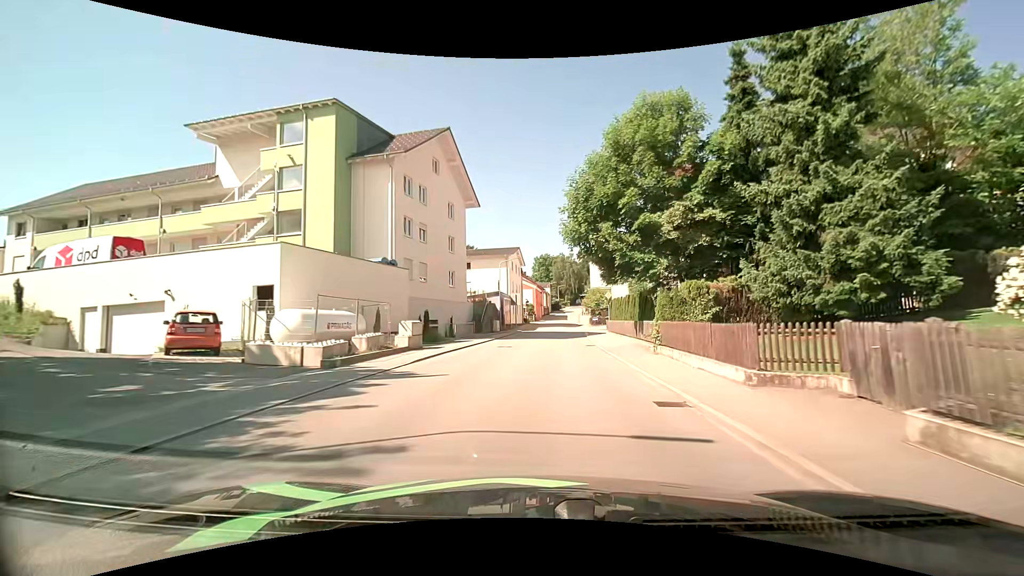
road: tertiary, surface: asphalt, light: Day
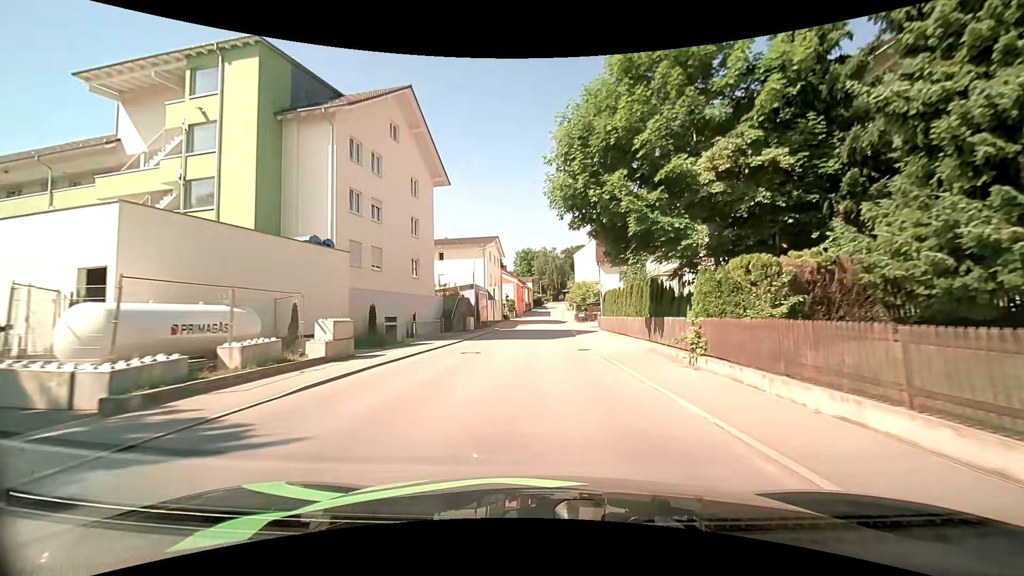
(+0.1, +6.6) m; +2°
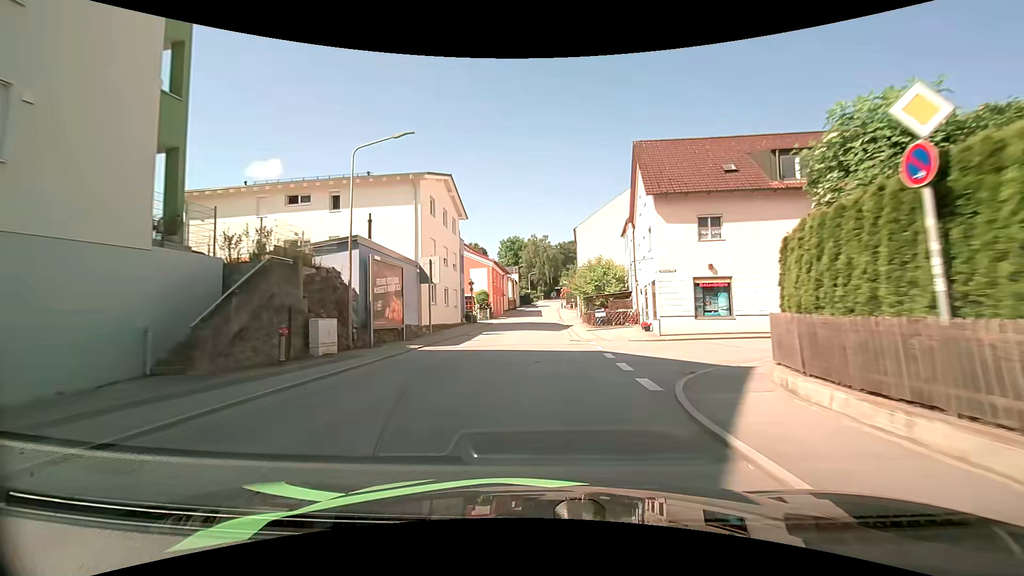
(+0.7, +28.4) m; +3°
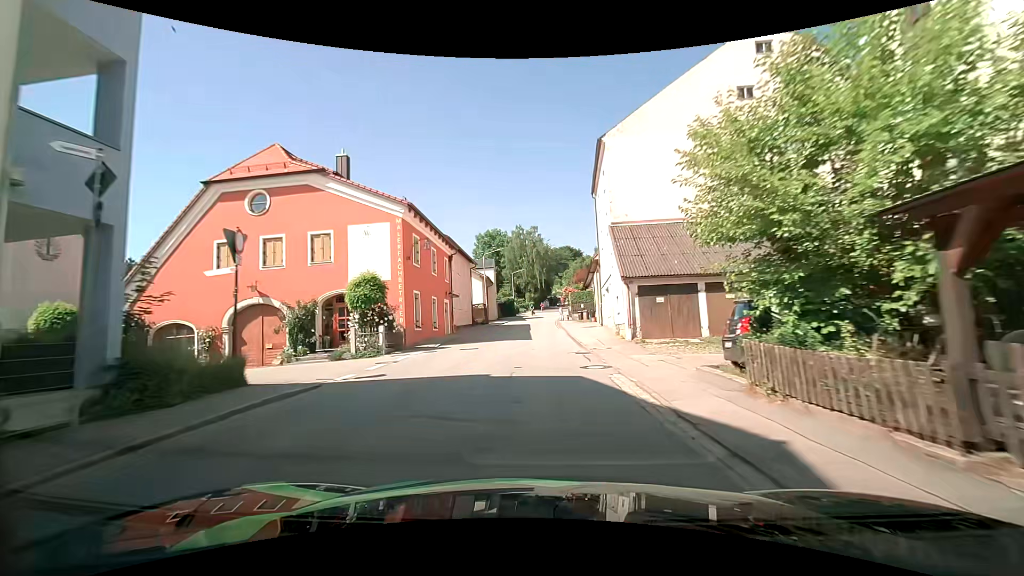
(-0.5, +35.4) m; 0°
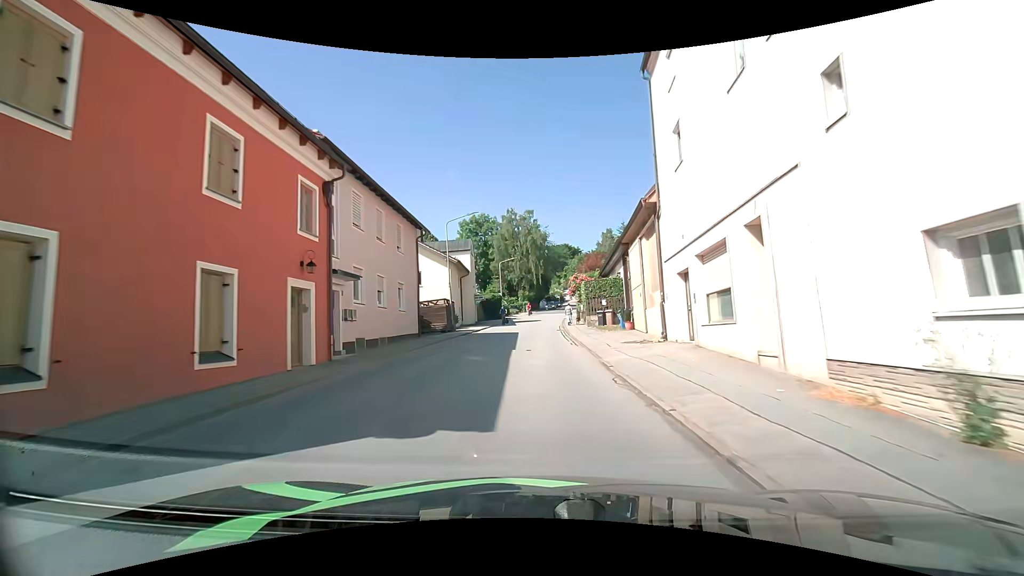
(0.0, +19.7) m; 0°
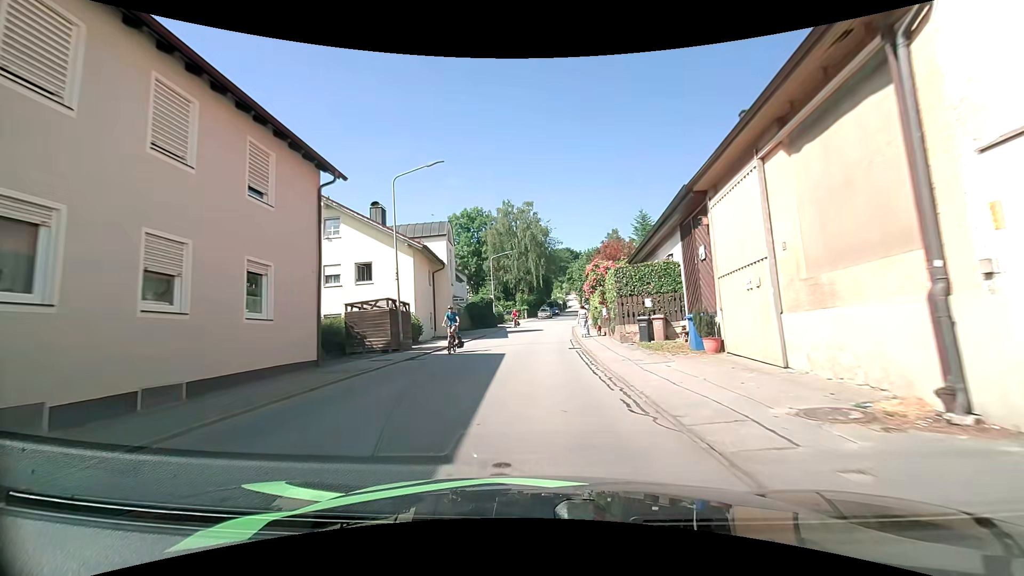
(0.0, +12.6) m; 0°
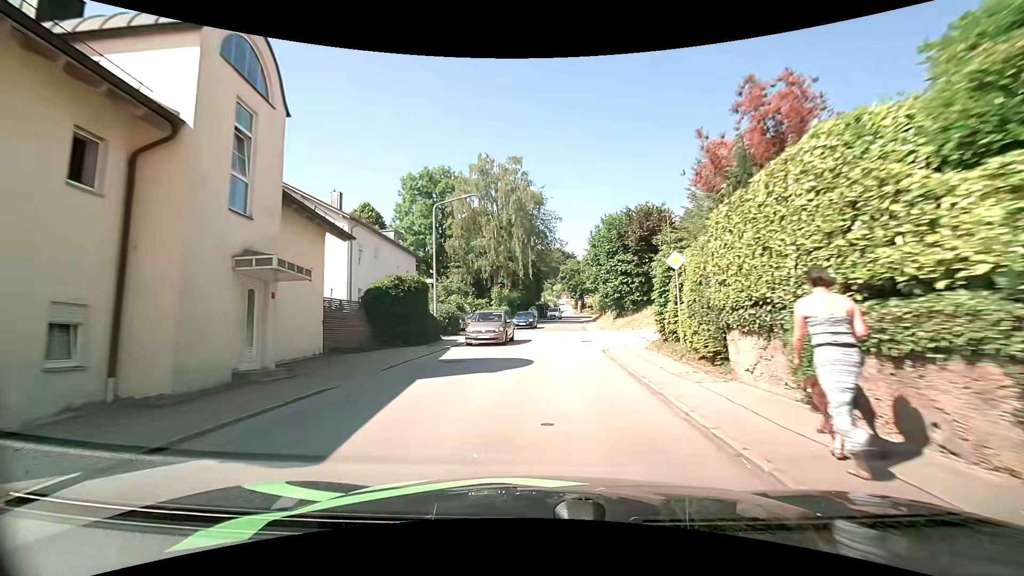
(-0.1, +25.7) m; +1°
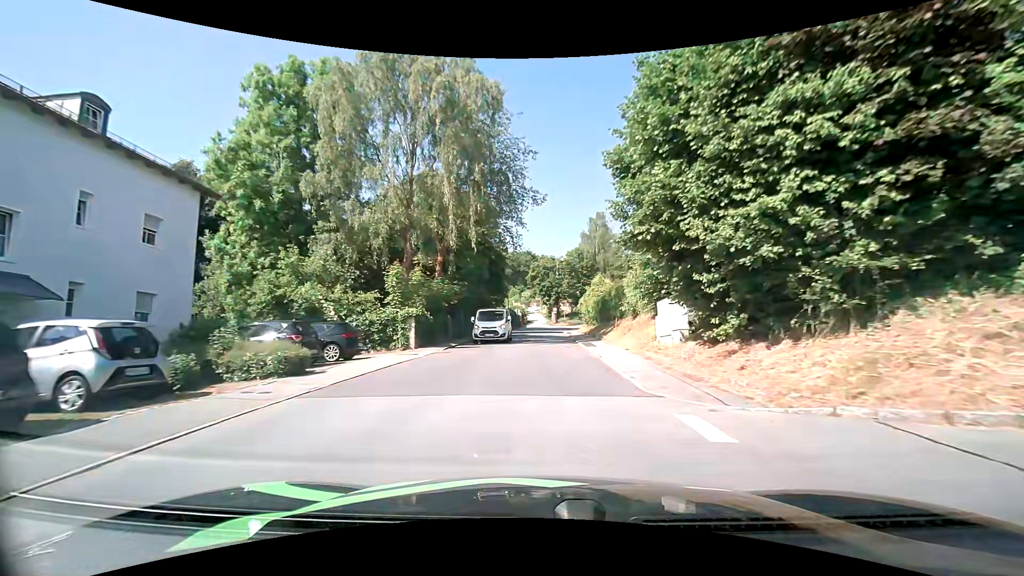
(+1.0, +27.4) m; +4°
(0, +10) (0, +20) (0, +30) (+1, +40) (+1, +50) (+2, +60) (+3, +70) (+7, +79) (+12, +88) (+19, +95) m
